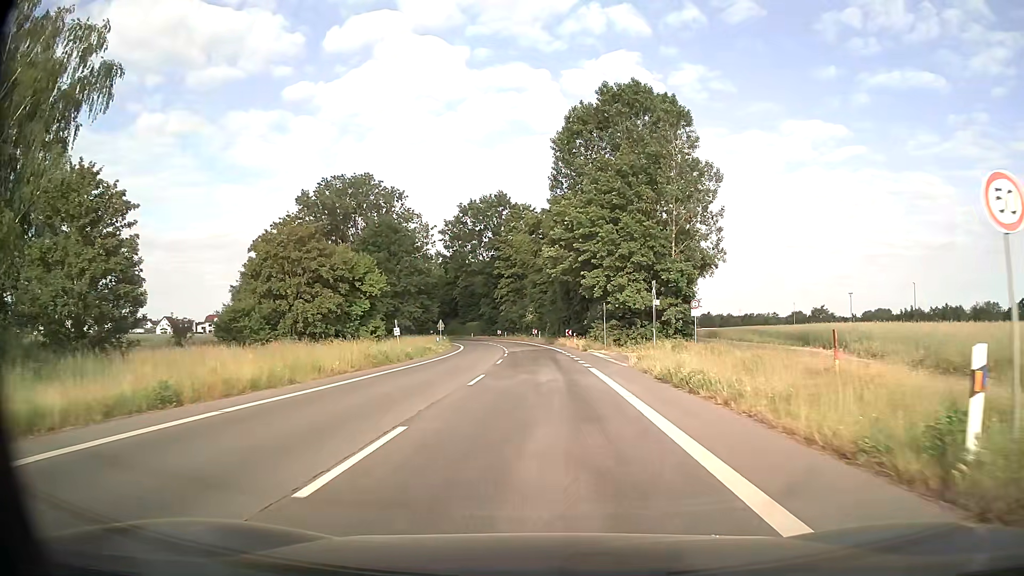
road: secondary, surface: asphalt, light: Day
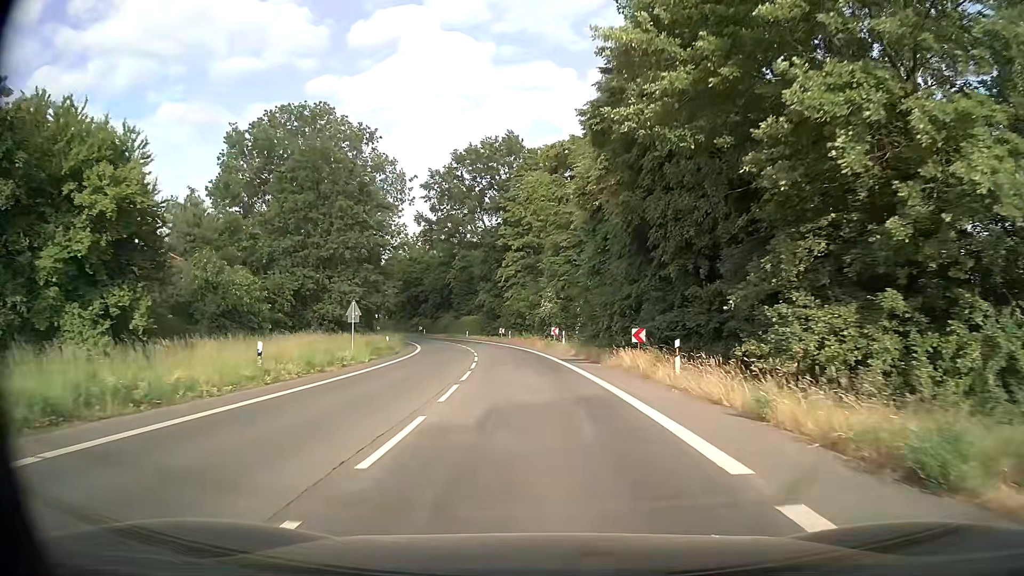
(-0.4, +37.8) m; -1°
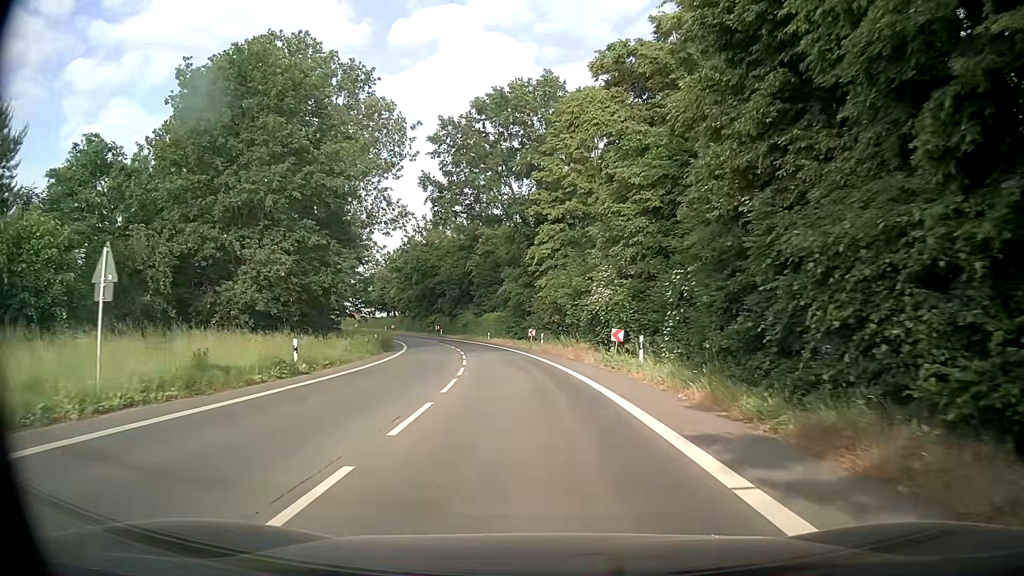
(-0.6, +22.1) m; -3°
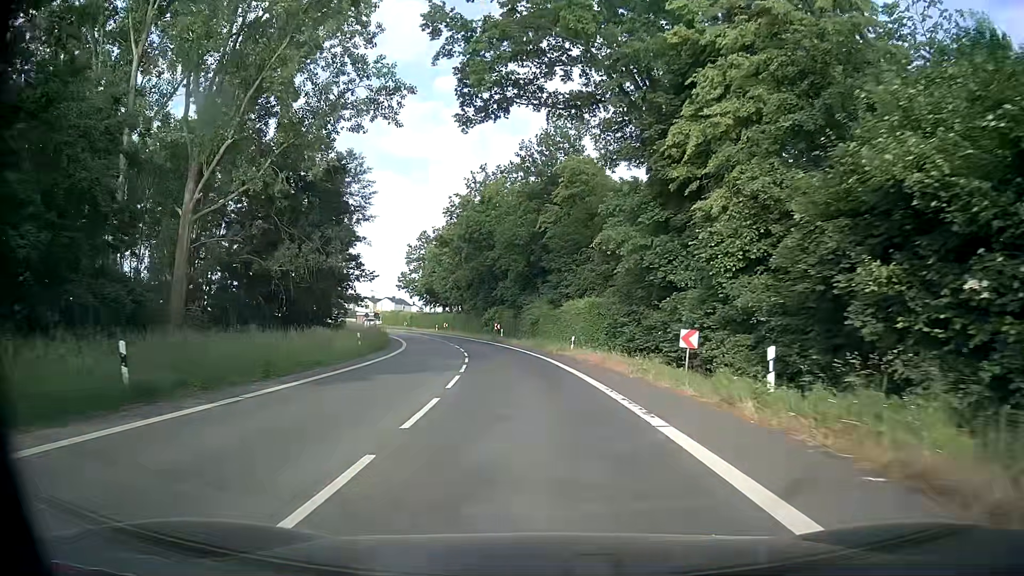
(-2.3, +35.9) m; -8°
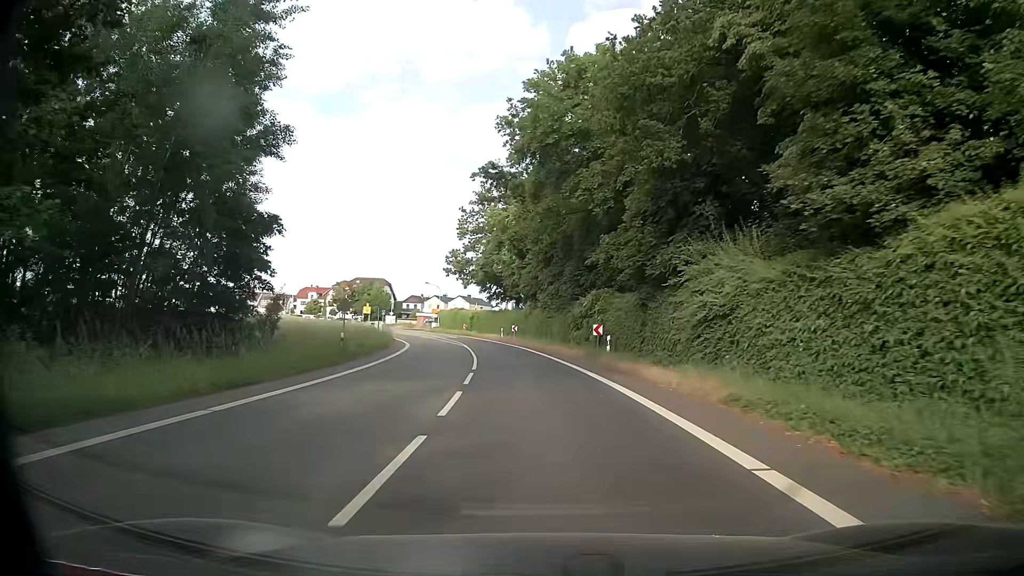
(-2.3, +35.2) m; -9°
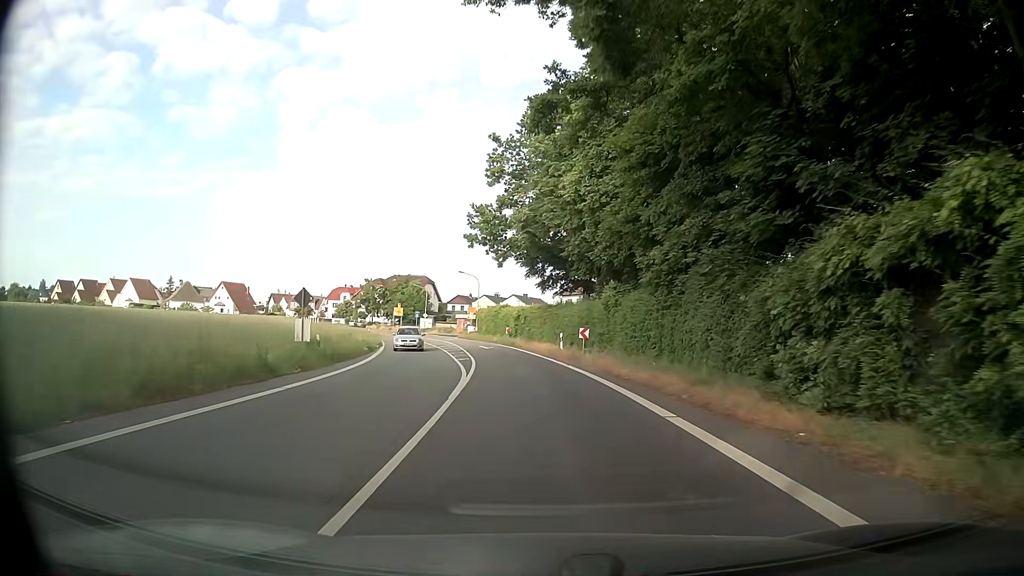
(-1.0, +28.2) m; -4°
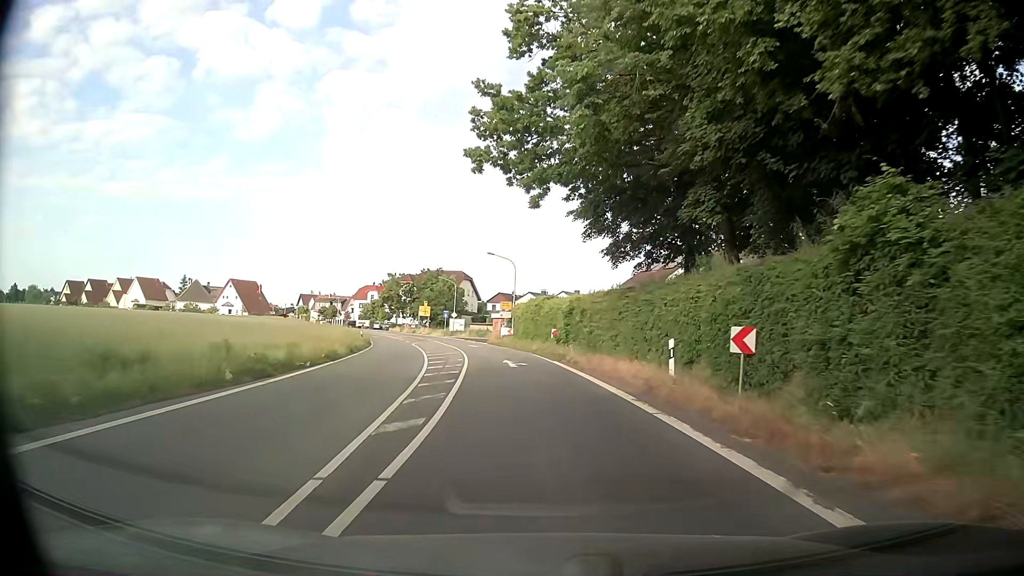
(-0.8, +21.0) m; -4°
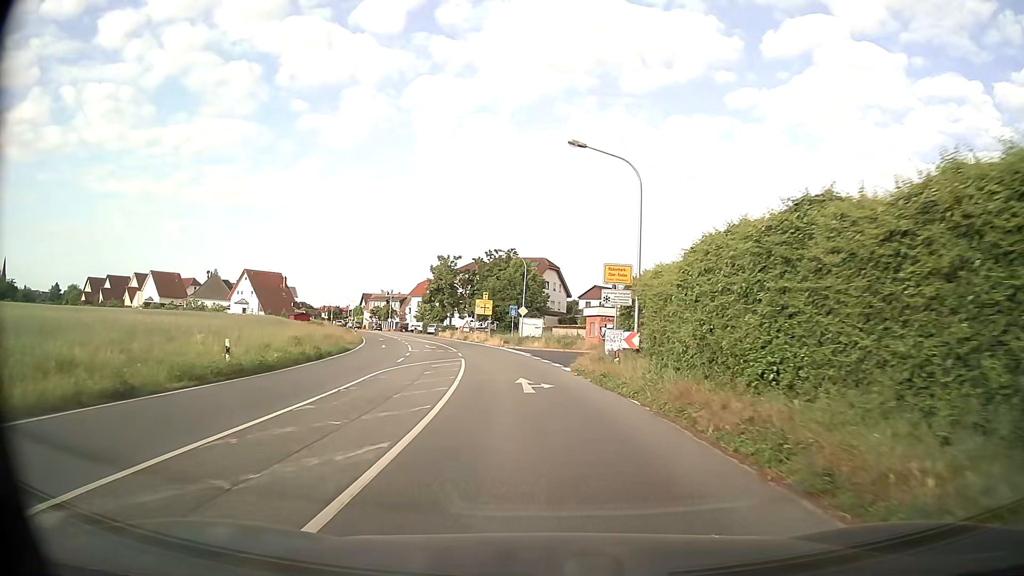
(-2.1, +34.6) m; -8°
(0, +10) (-1, +20) (-2, +30) (-3, +40) (-5, +50) (-8, +59) (-10, +69) (-14, +78) (-17, +88) (-21, +97) m
